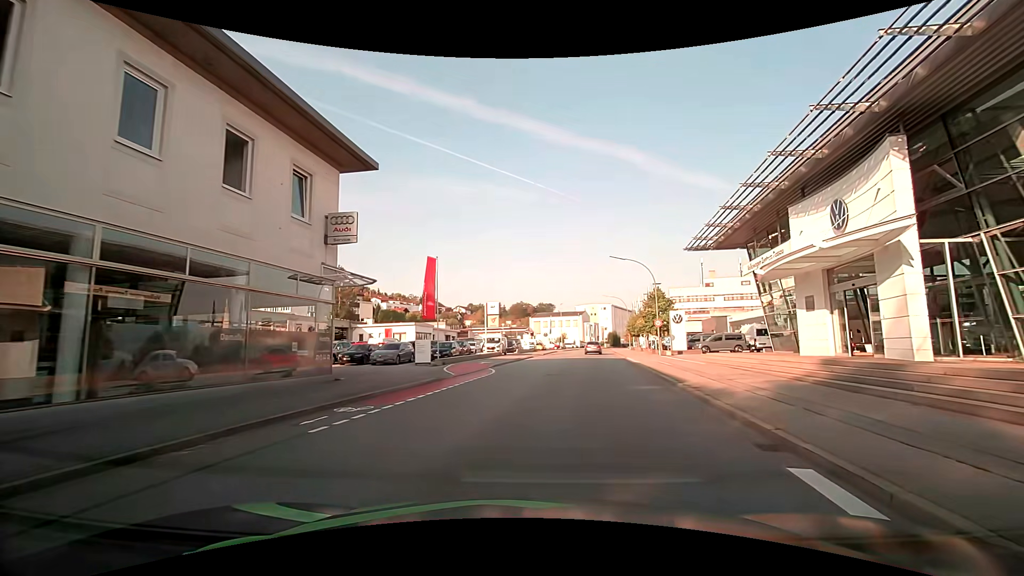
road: tertiary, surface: asphalt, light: Day
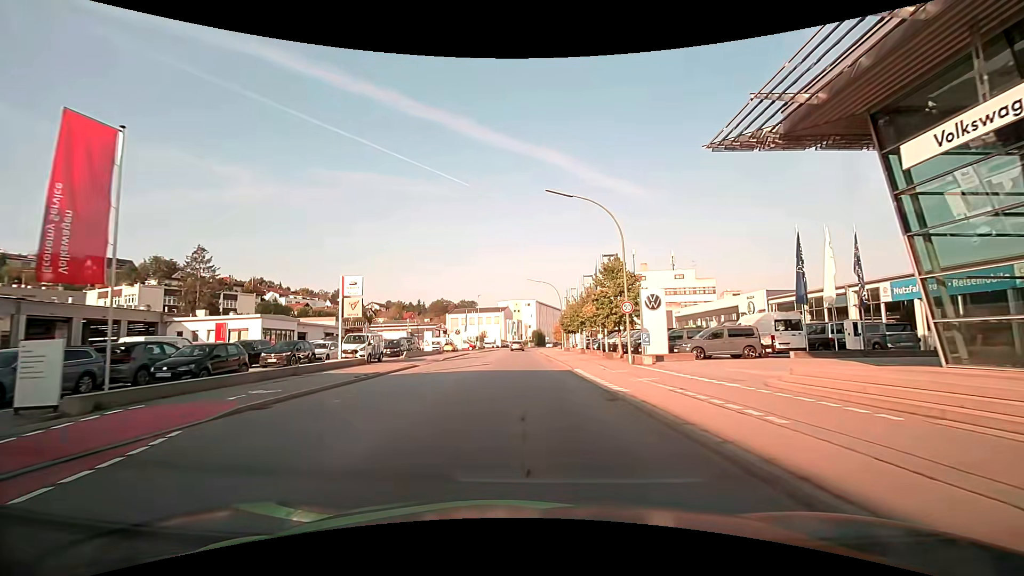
(+2.2, +19.9) m; +7°
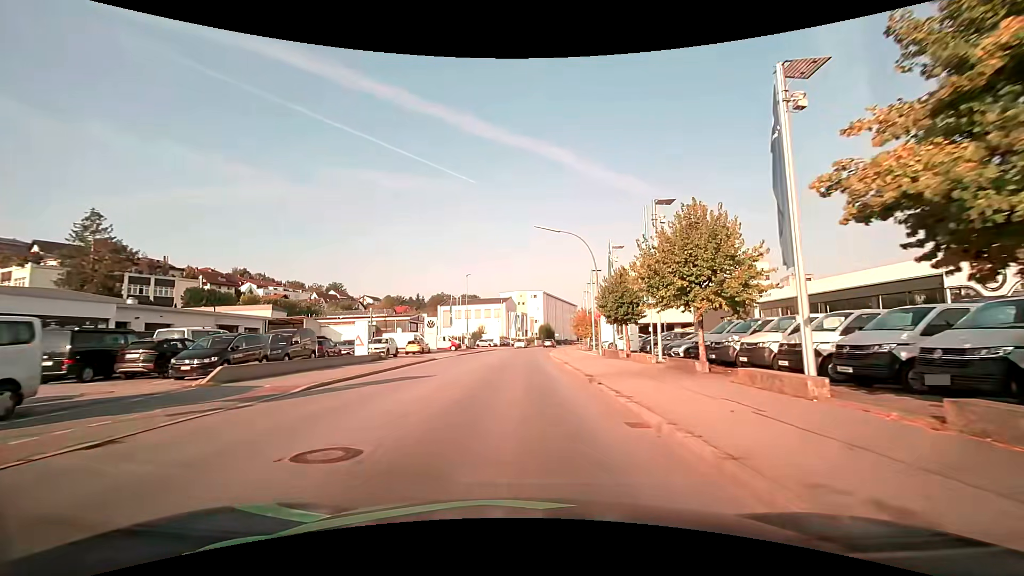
(+0.2, +26.5) m; 0°
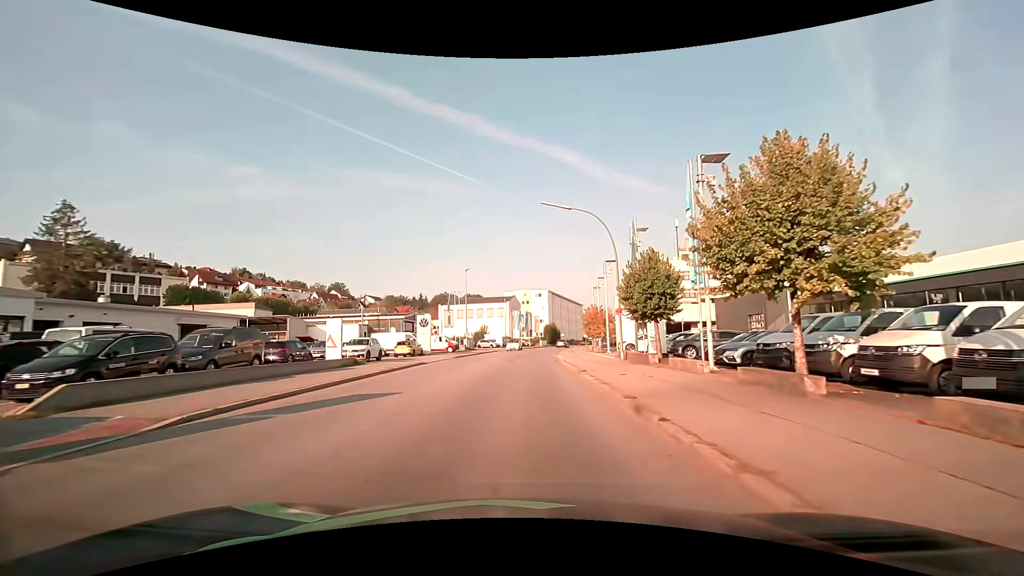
(0.0, +5.8) m; 0°
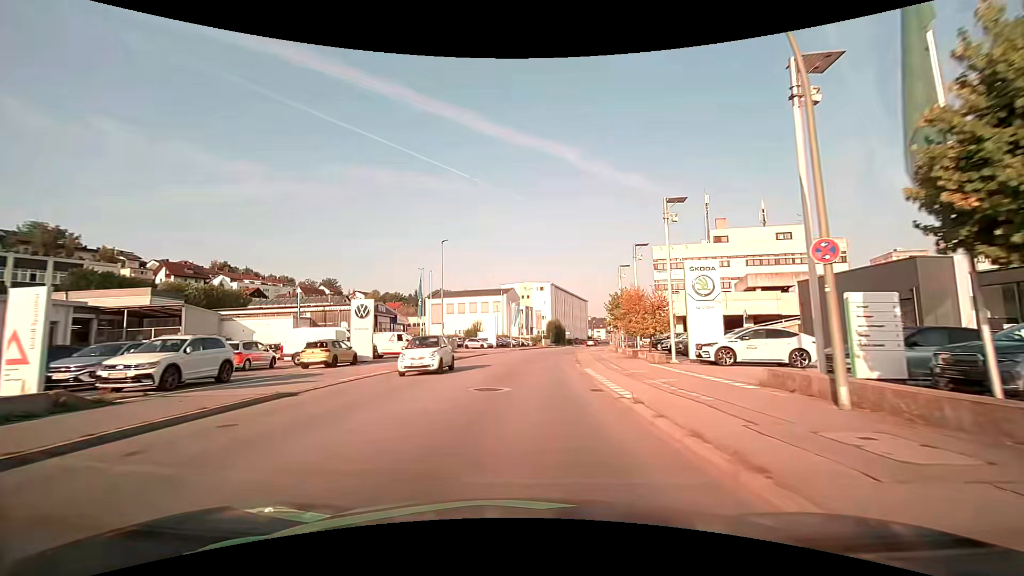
(-0.1, +18.2) m; 0°
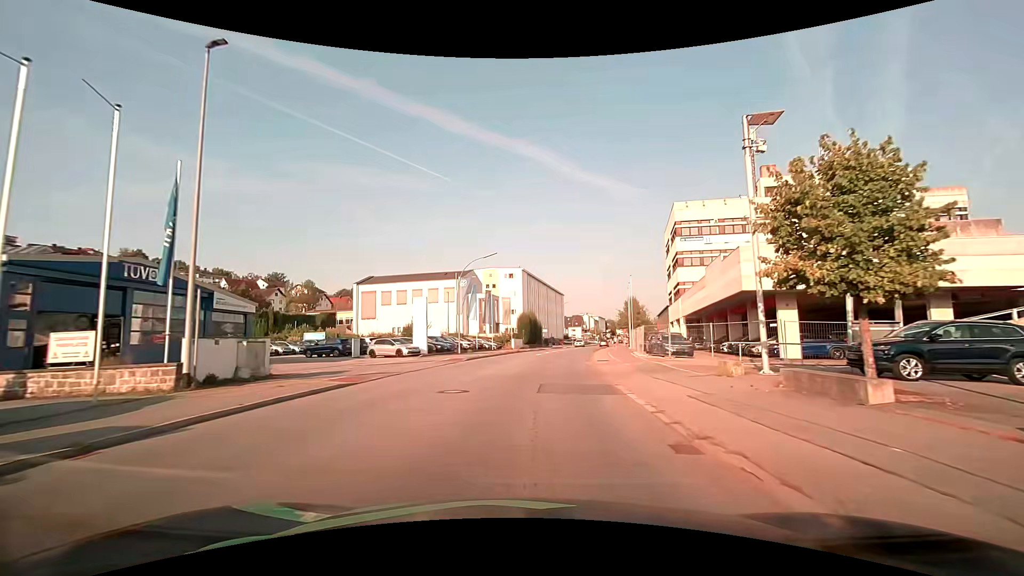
(+0.9, +30.9) m; +4°
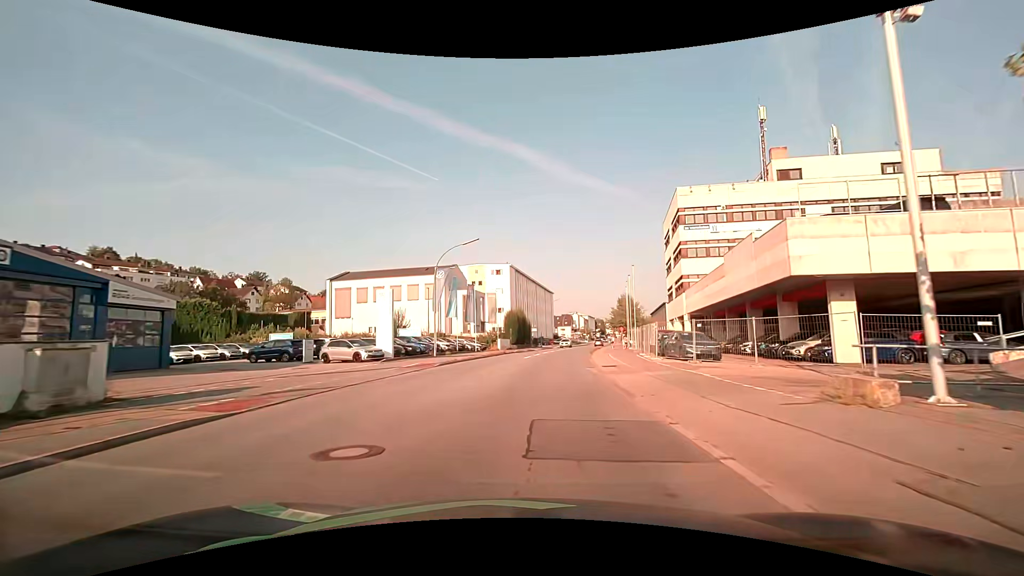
(+0.1, +6.5) m; +1°
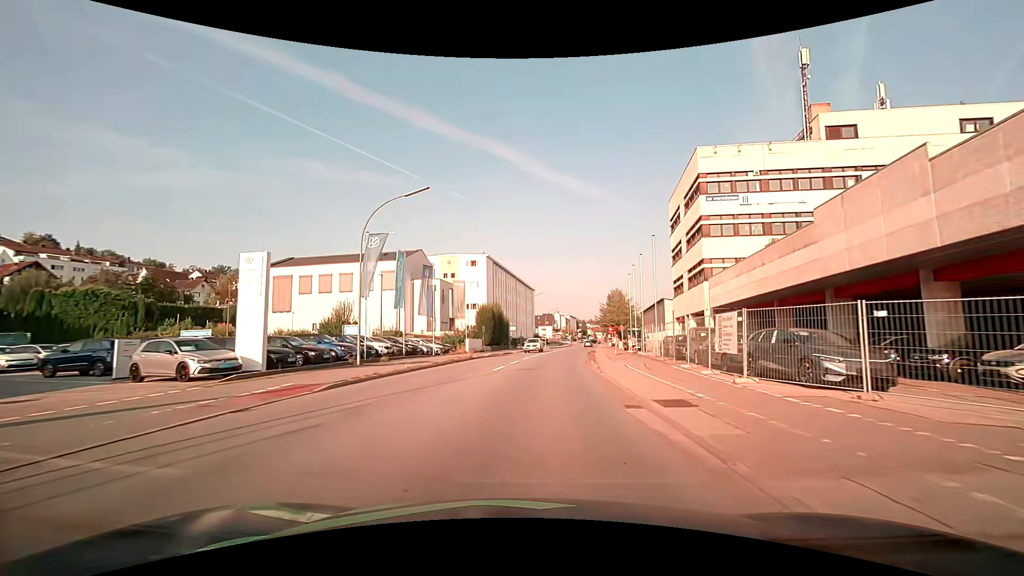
(+0.3, +13.1) m; +2°
(0, +10) (+1, +20) (+2, +30) (+3, +40) (+4, +50) (+5, +60) (+7, +70) (+8, +80) (+10, +89) (+11, +99) m
